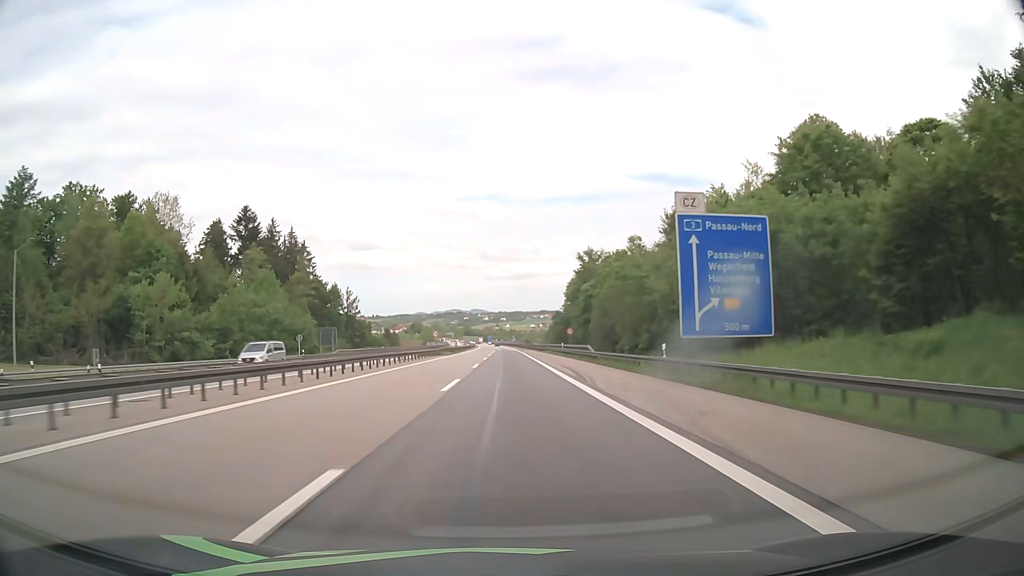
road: motorway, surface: asphalt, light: Day
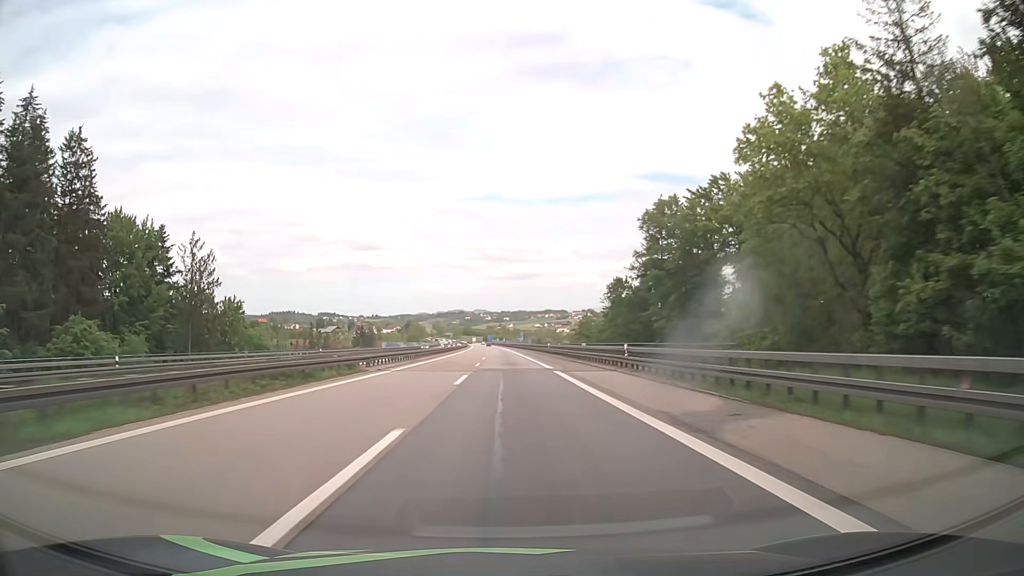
(+0.1, +86.7) m; 0°
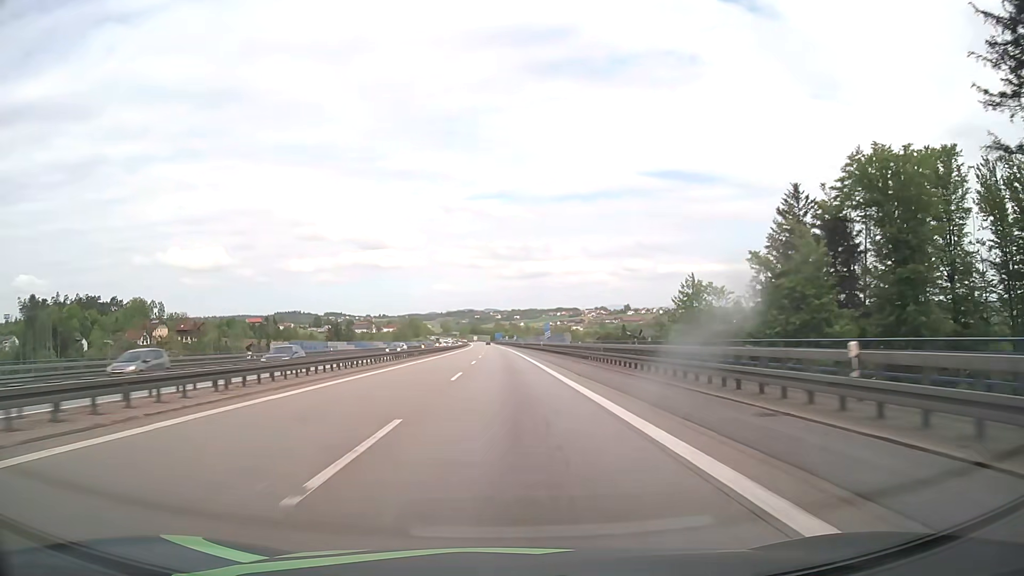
(-0.3, +70.5) m; -1°
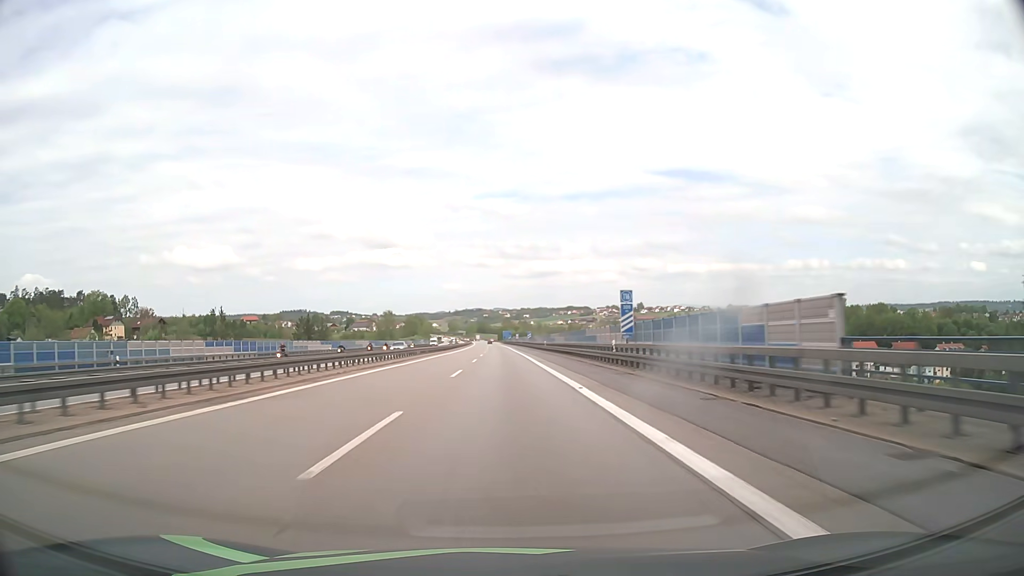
(-0.3, +53.0) m; -1°
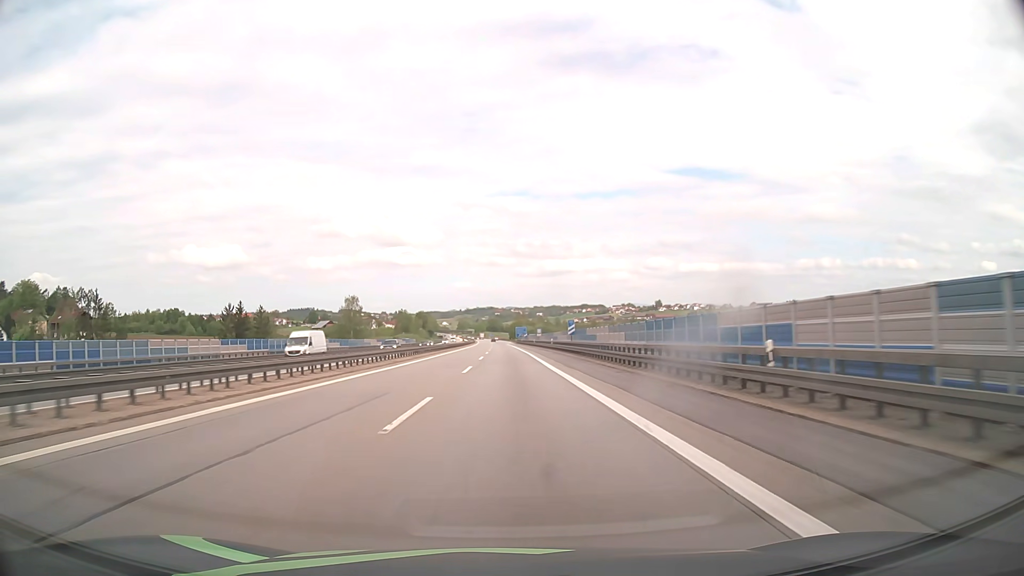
(-0.6, +68.5) m; -1°
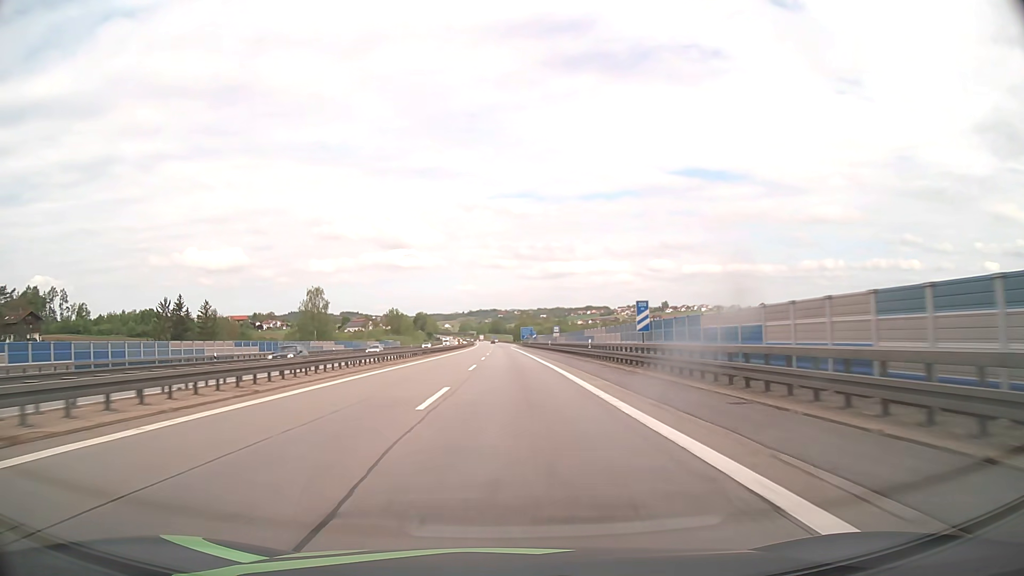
(-0.1, +33.3) m; 0°
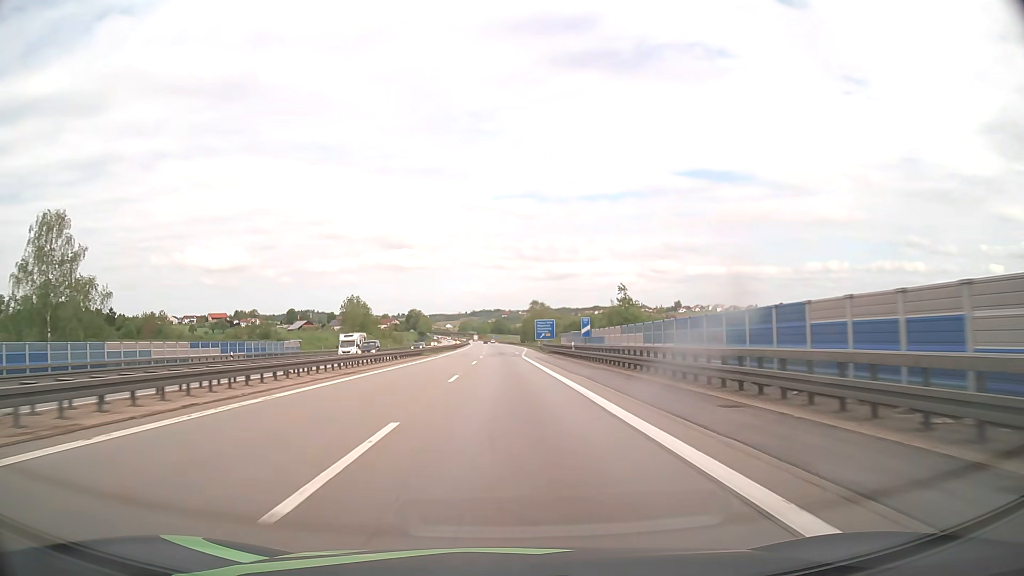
(-0.4, +80.0) m; 0°
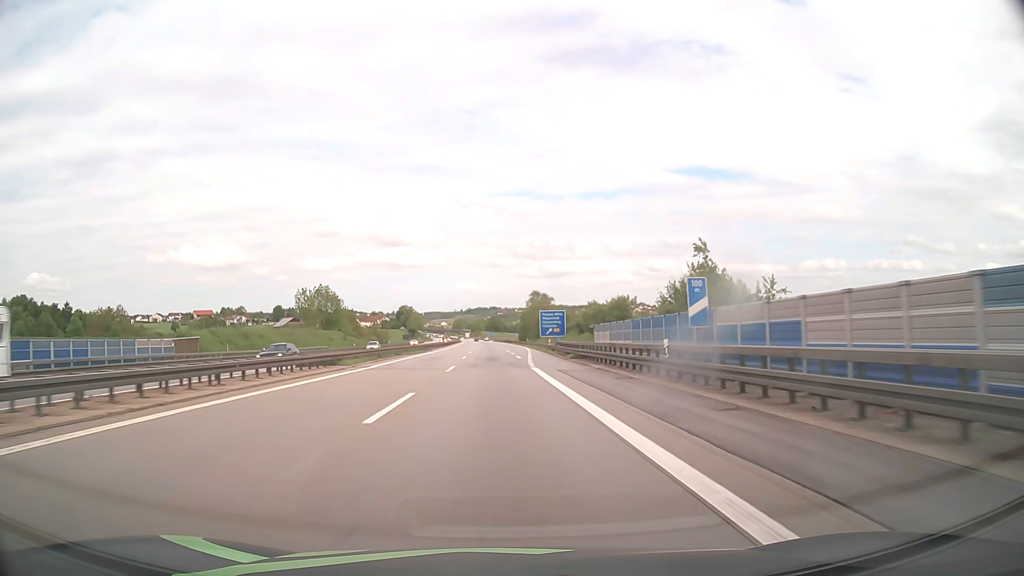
(+0.1, +30.8) m; 0°
(0, +10) (0, +20) (0, +30) (0, +40) (0, +50) (+1, +60) (+1, +70) (+1, +80) (+1, +90) (+1, +100) m
